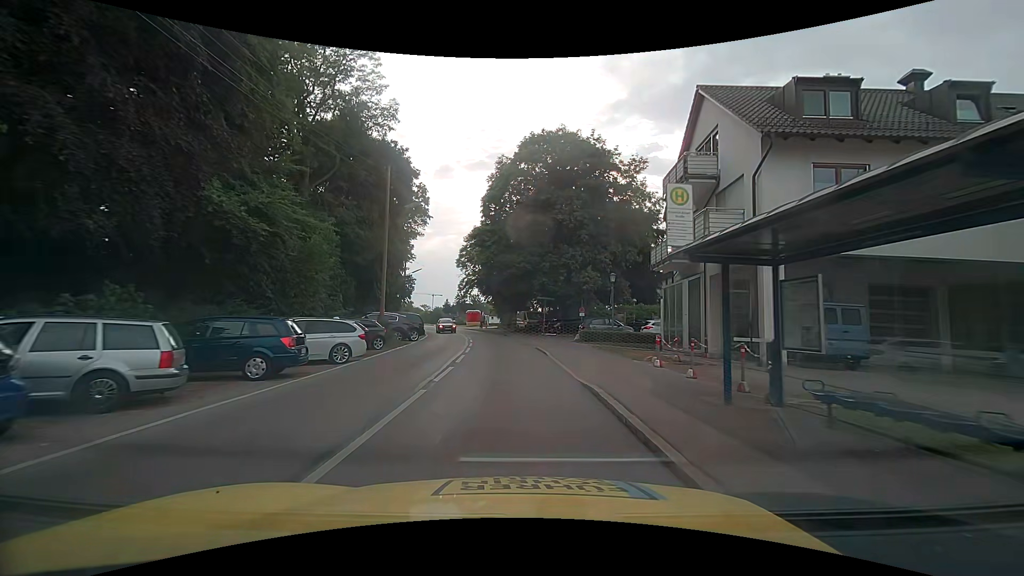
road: tertiary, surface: asphalt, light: Day
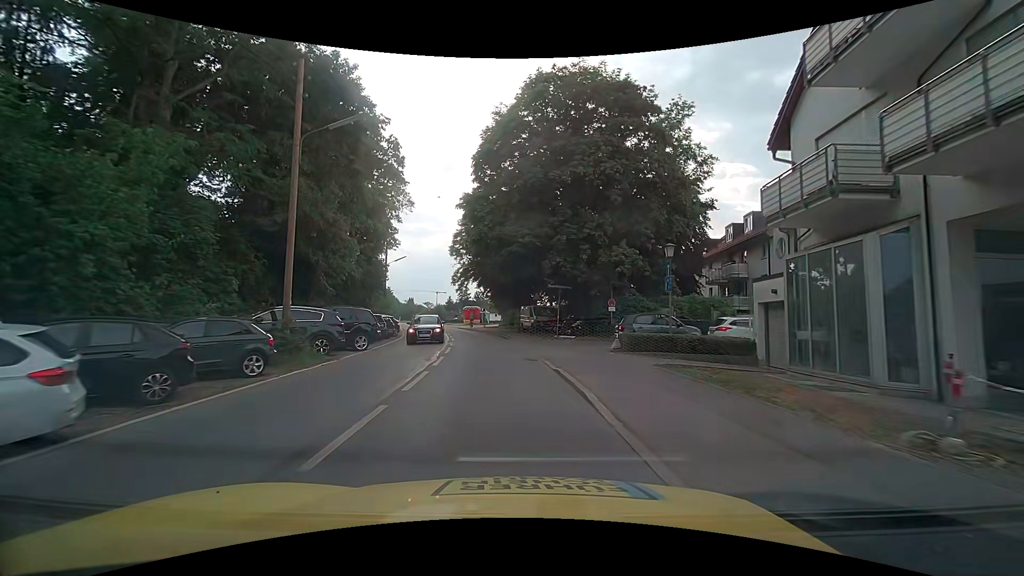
(0.0, +11.1) m; 0°
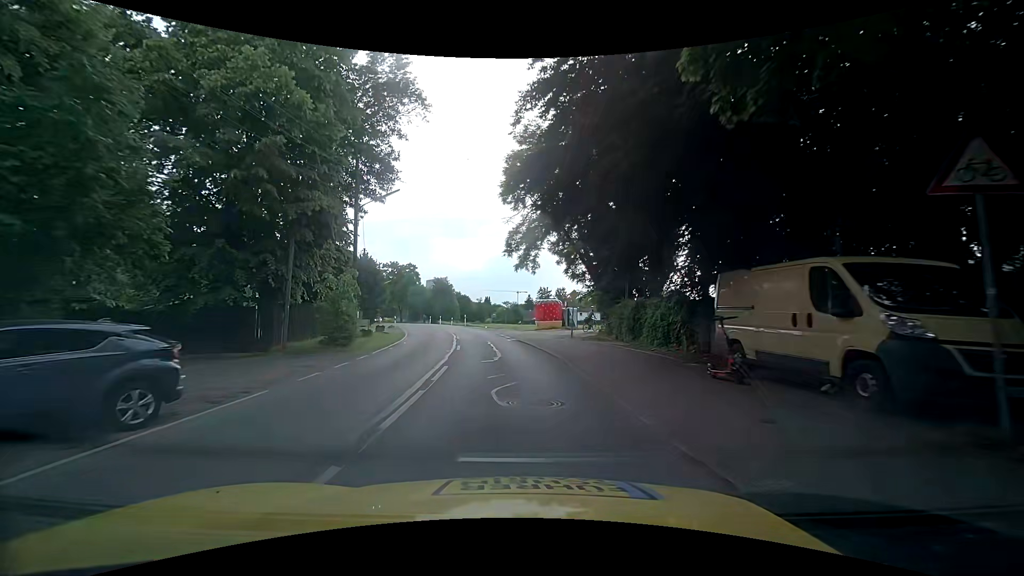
(-2.3, +30.5) m; -12°
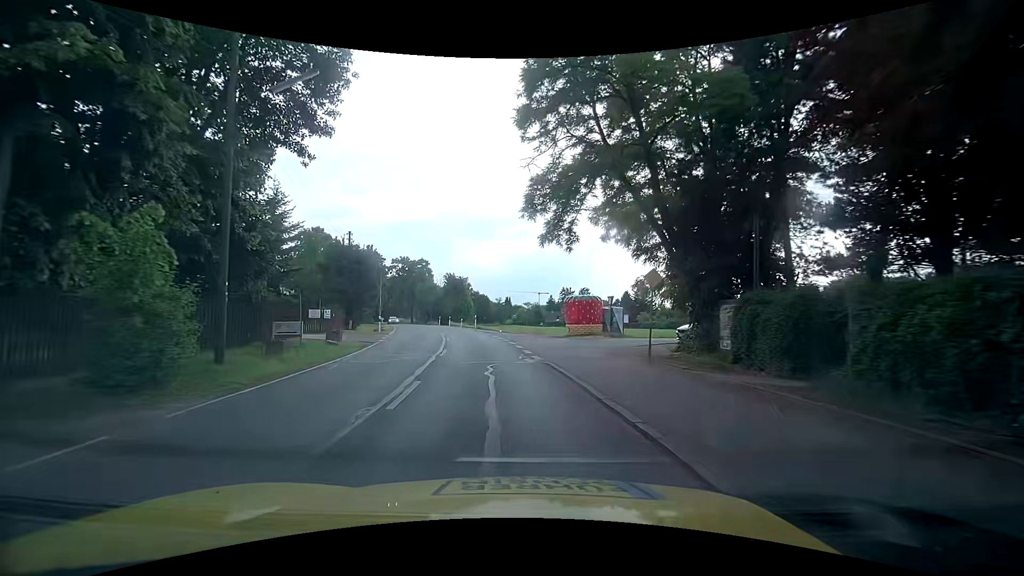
(+0.2, +12.8) m; 0°
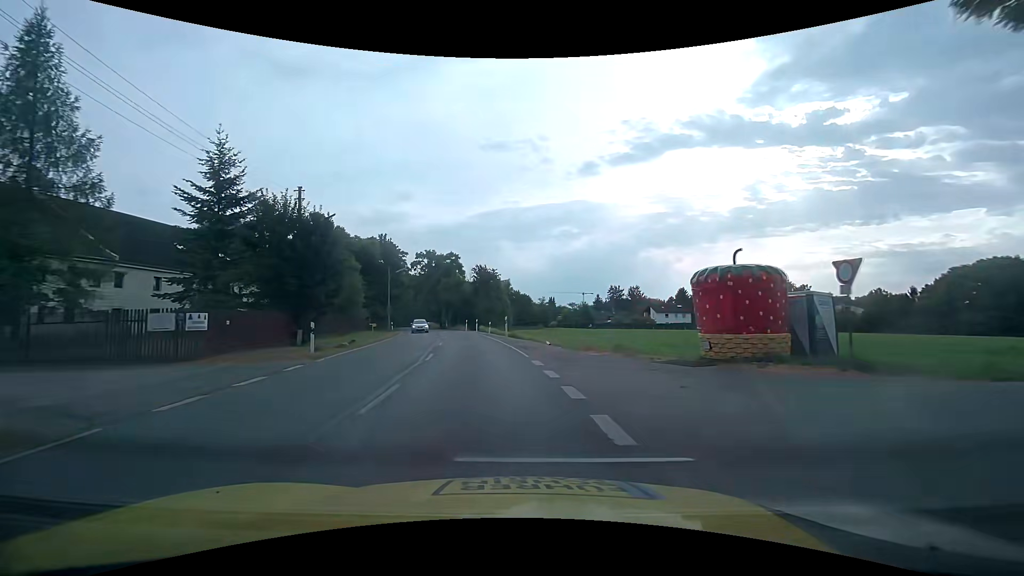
(-0.9, +19.6) m; -5°
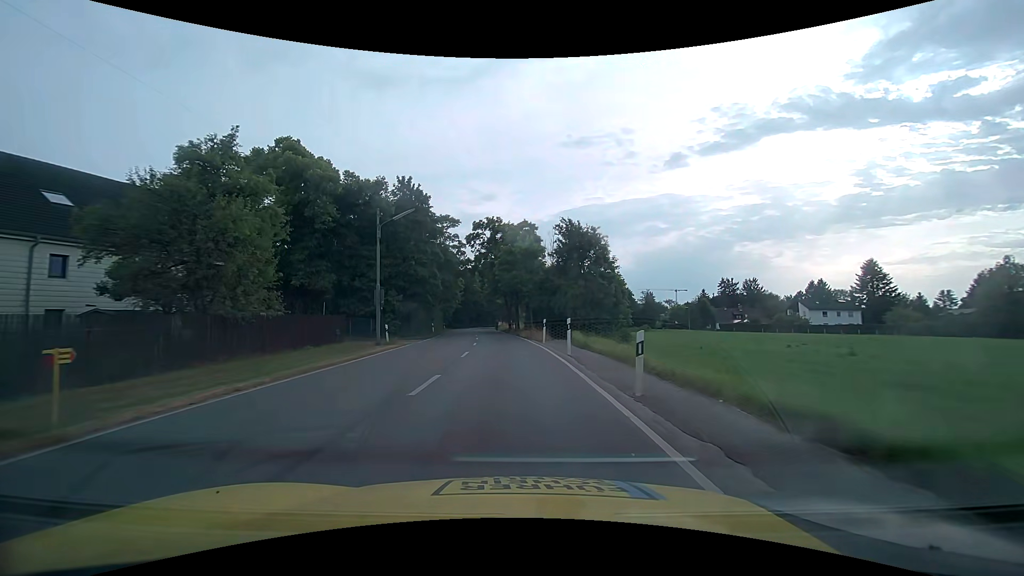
(-3.2, +34.2) m; -9°
(0, +10) (-1, +20) (-1, +30) (-2, +40) (-3, +50) (-4, +60) (-5, +70) (-6, +80) (-7, +90) (-8, +100) m
